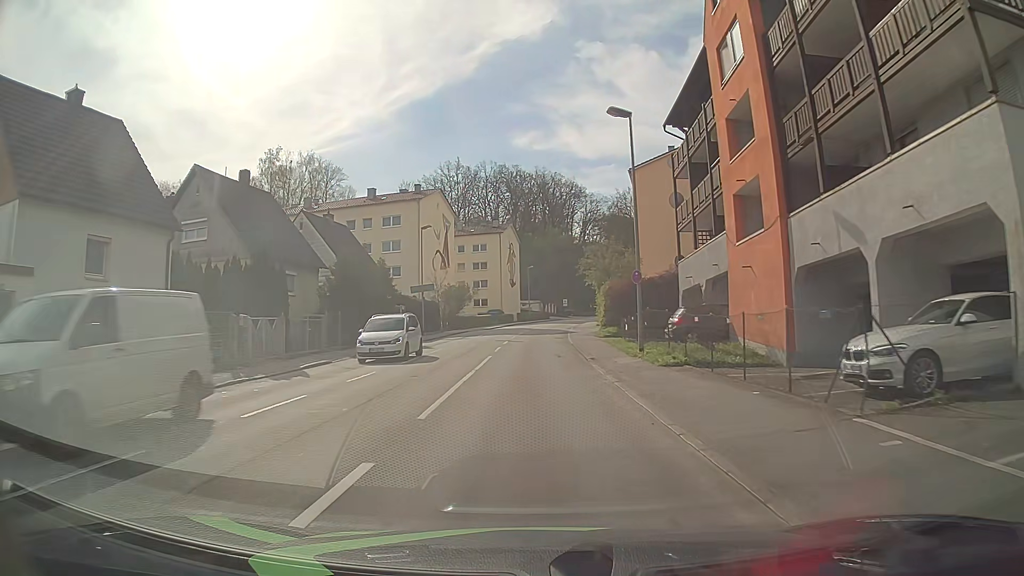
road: tertiary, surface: asphalt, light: Day
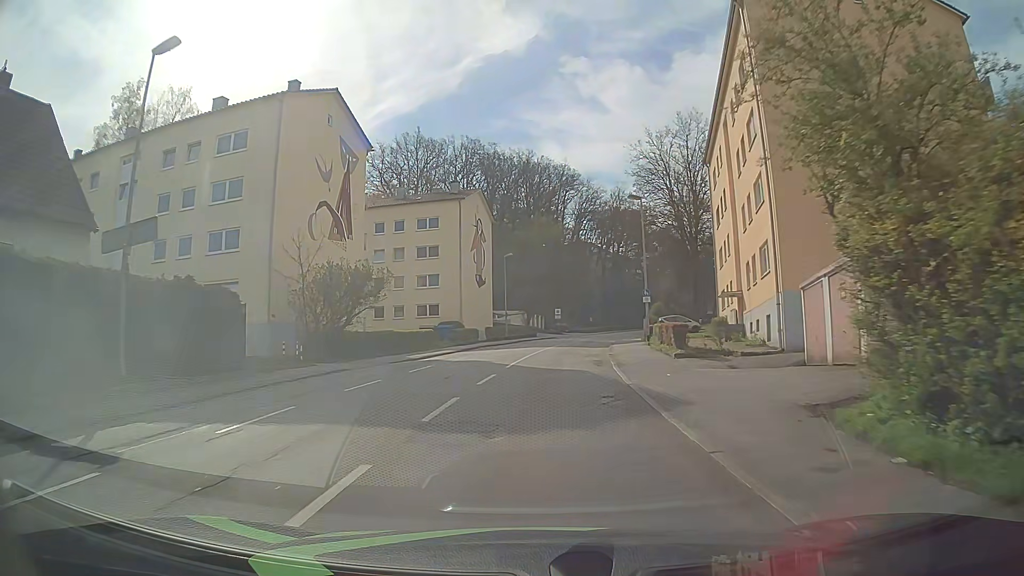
(+0.1, +36.9) m; +1°
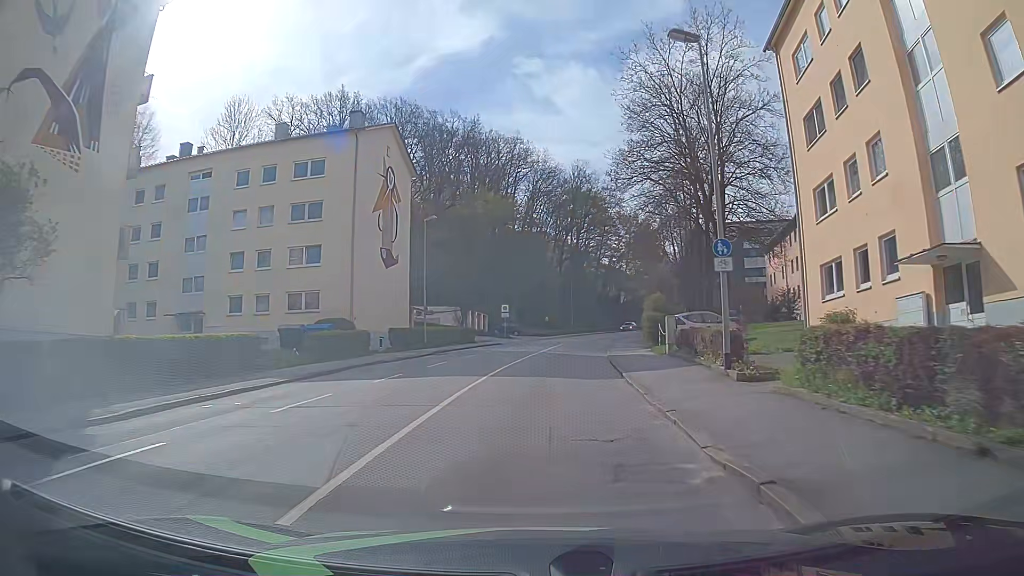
(+0.7, +22.2) m; +4°
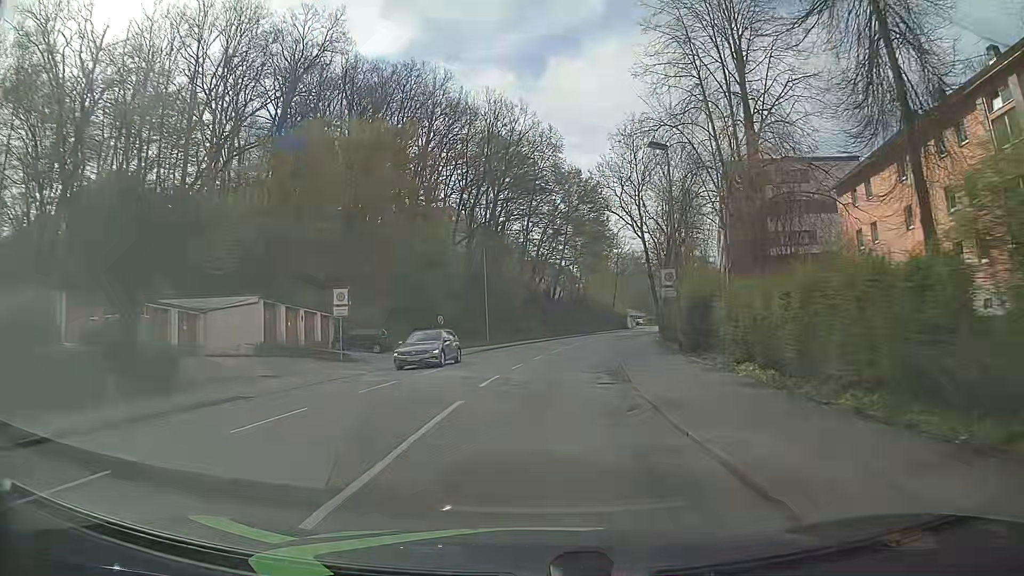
(+2.6, +37.6) m; +7°
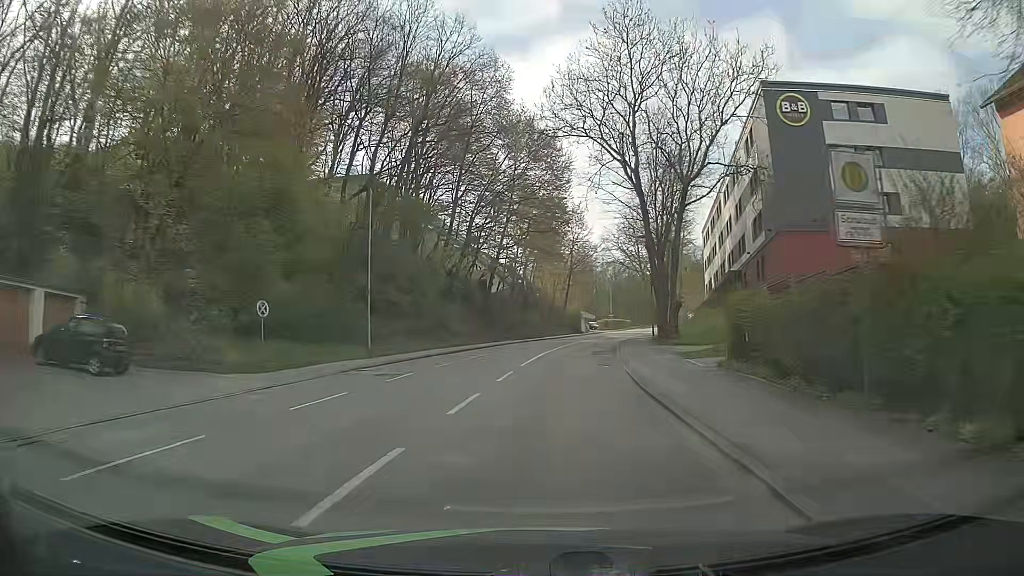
(+1.0, +22.7) m; +5°
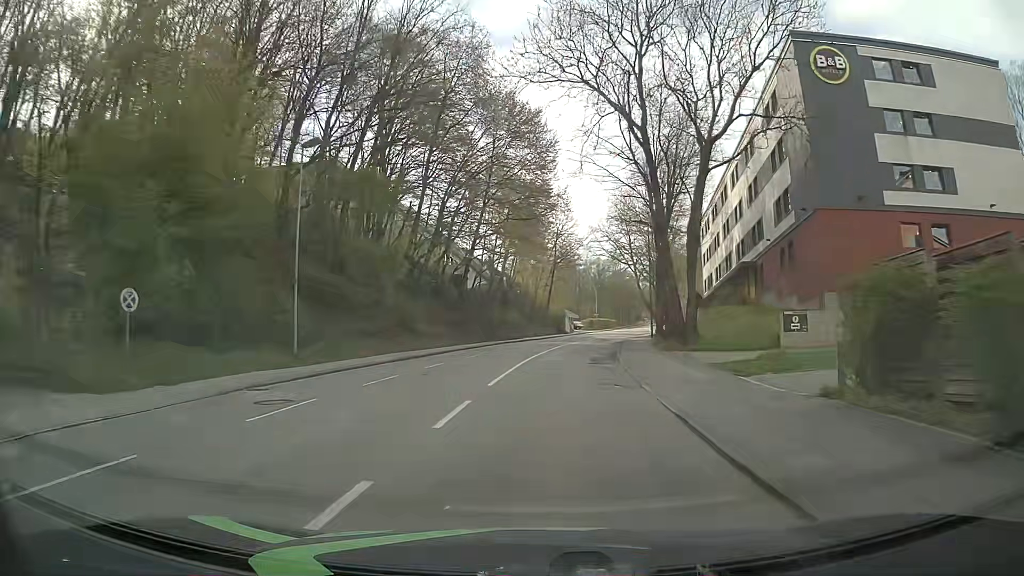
(+0.2, +7.6) m; +2°
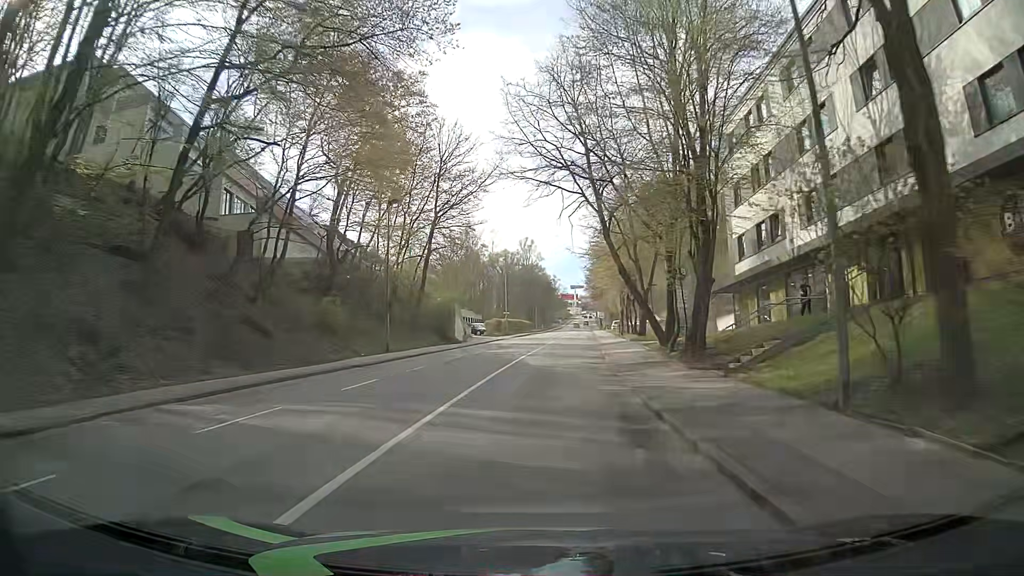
(+2.8, +37.9) m; +8°
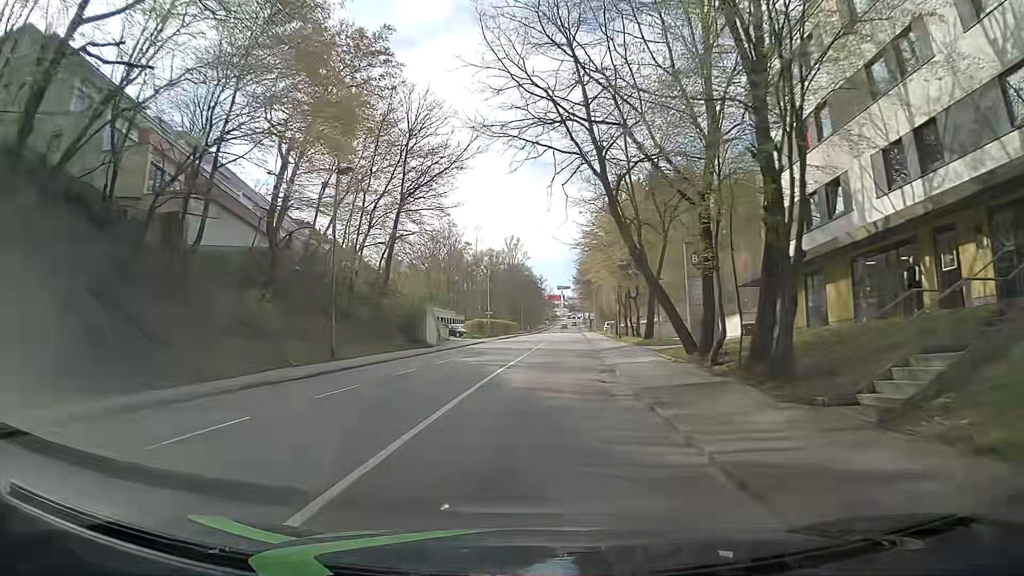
(+0.1, +7.6) m; +2°
(0, +10) (0, +20) (0, +30) (+1, +40) (+1, +50) (+2, +60) (+3, +70) (+3, +80) (+4, +90) (+4, +100) m
